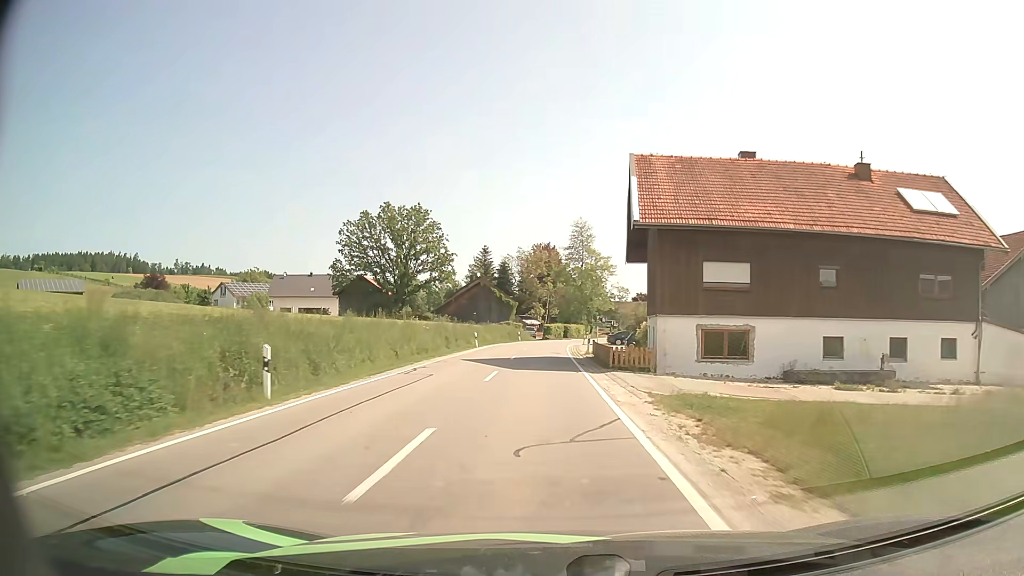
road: secondary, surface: asphalt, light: Day
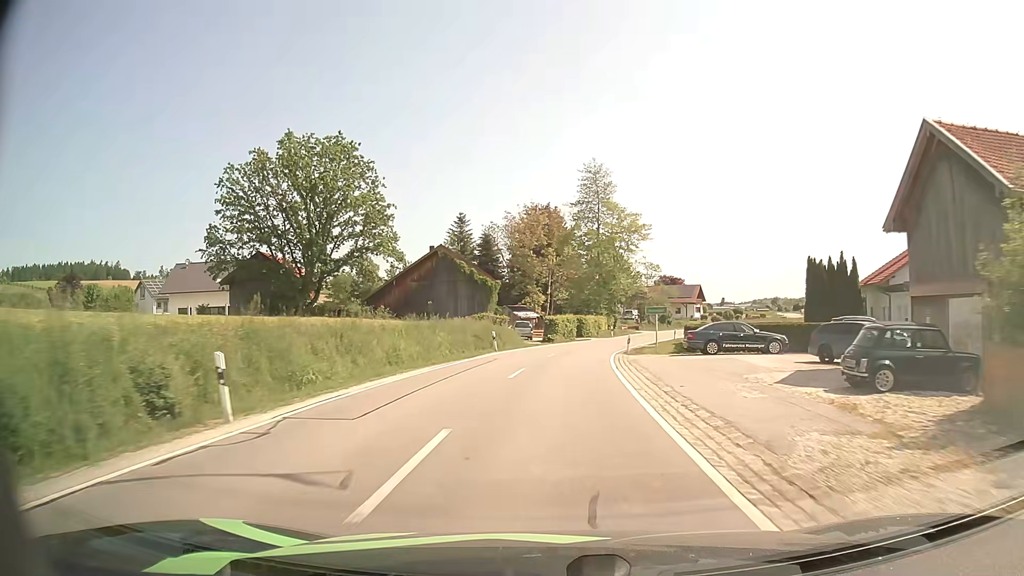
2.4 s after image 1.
(-0.3, +36.5) m; -1°
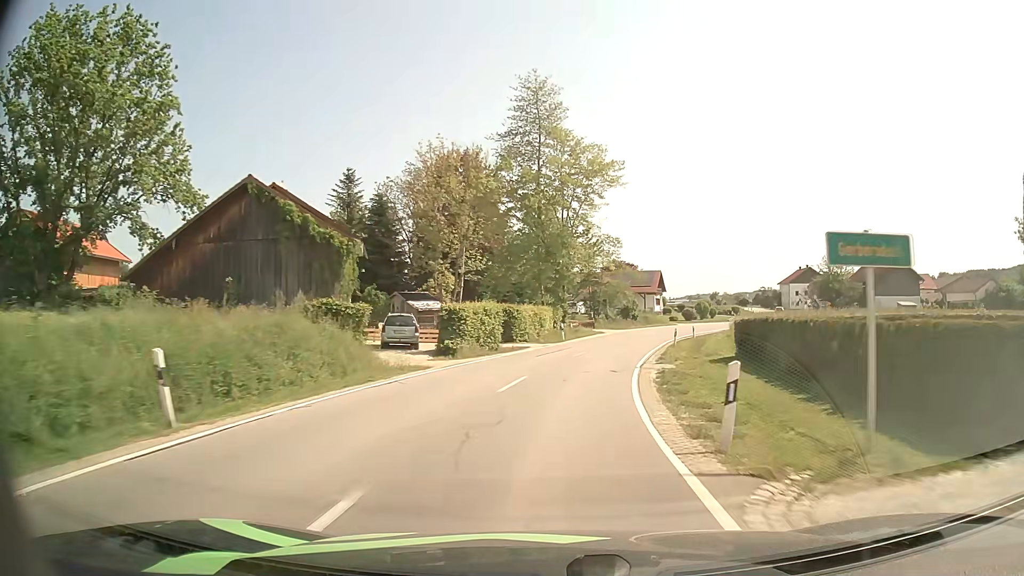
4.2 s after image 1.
(+1.5, +27.1) m; +7°
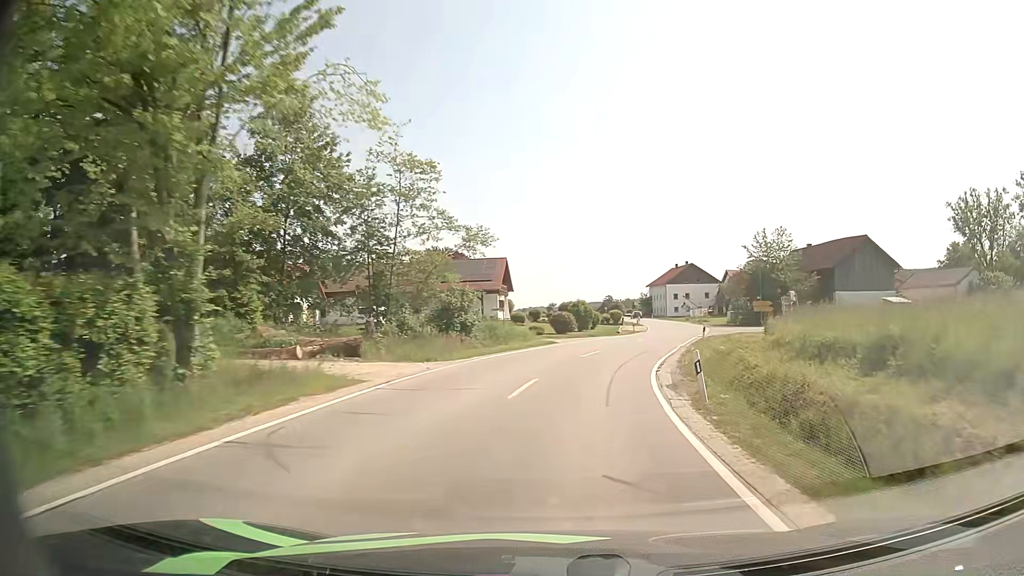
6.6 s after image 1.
(+4.3, +37.4) m; +14°
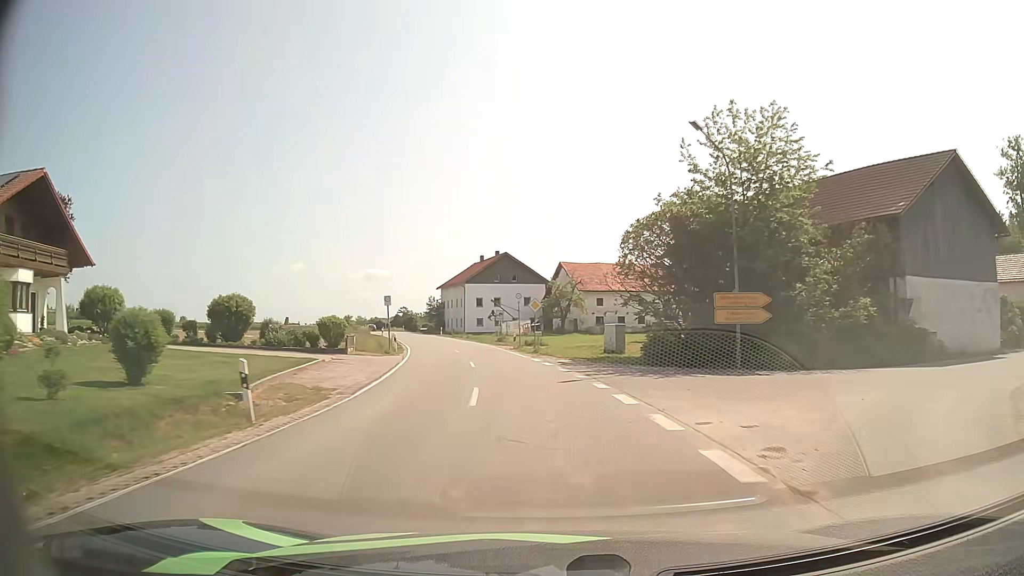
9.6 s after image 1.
(+8.6, +46.4) m; +17°
(0, +10) (-1, +20) (-2, +30) (-4, +40) (-6, +50) (-8, +59) (-11, +69) (-14, +78) (-17, +88) (-20, +97) m
